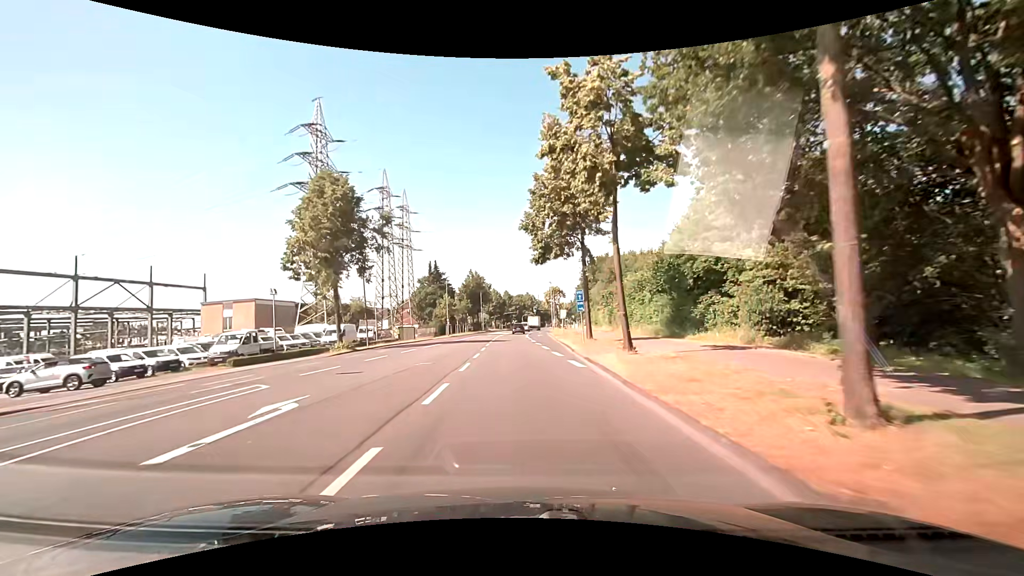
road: secondary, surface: asphalt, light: Day
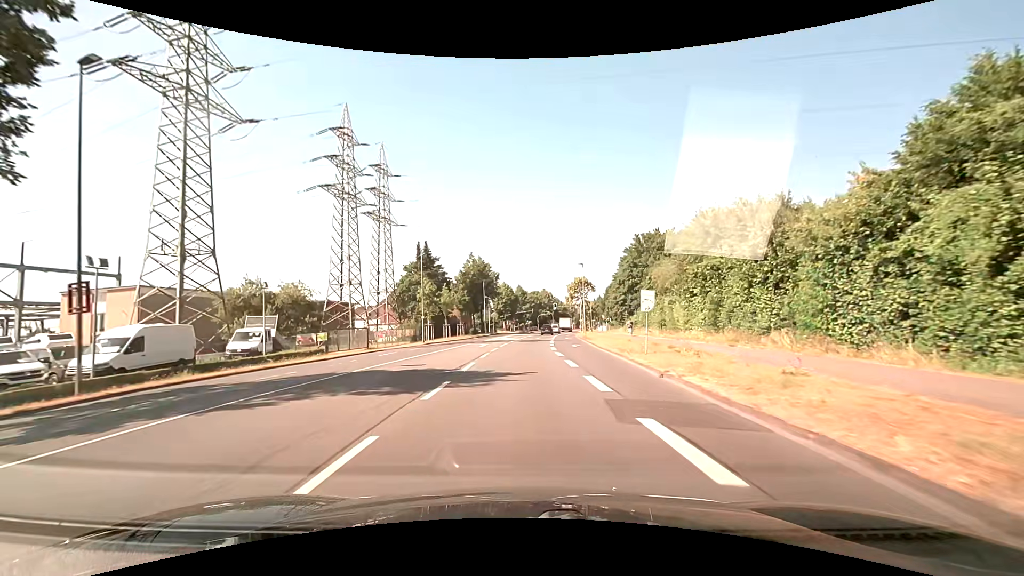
(-0.6, +30.4) m; -2°
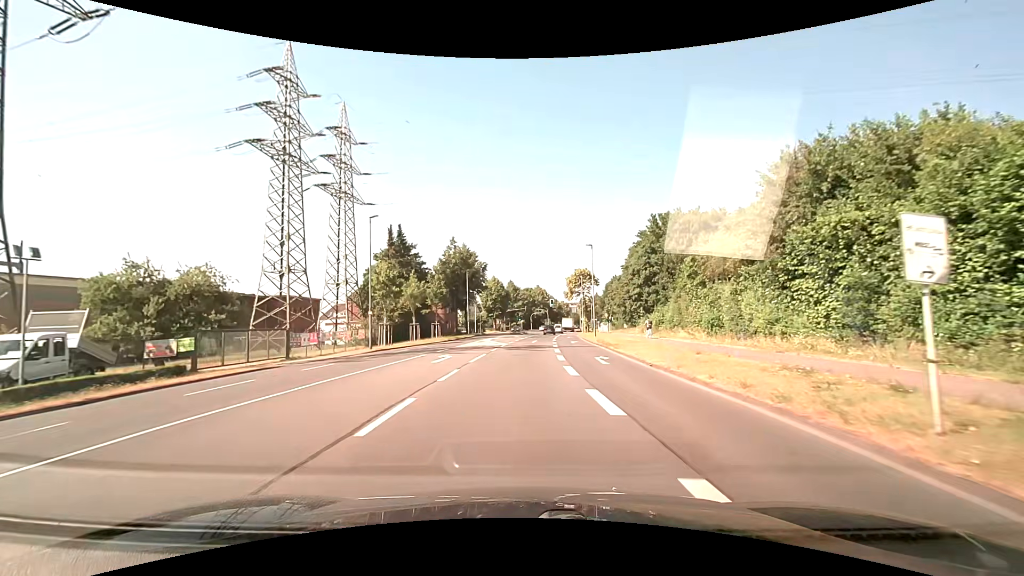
(+0.2, +15.2) m; +1°
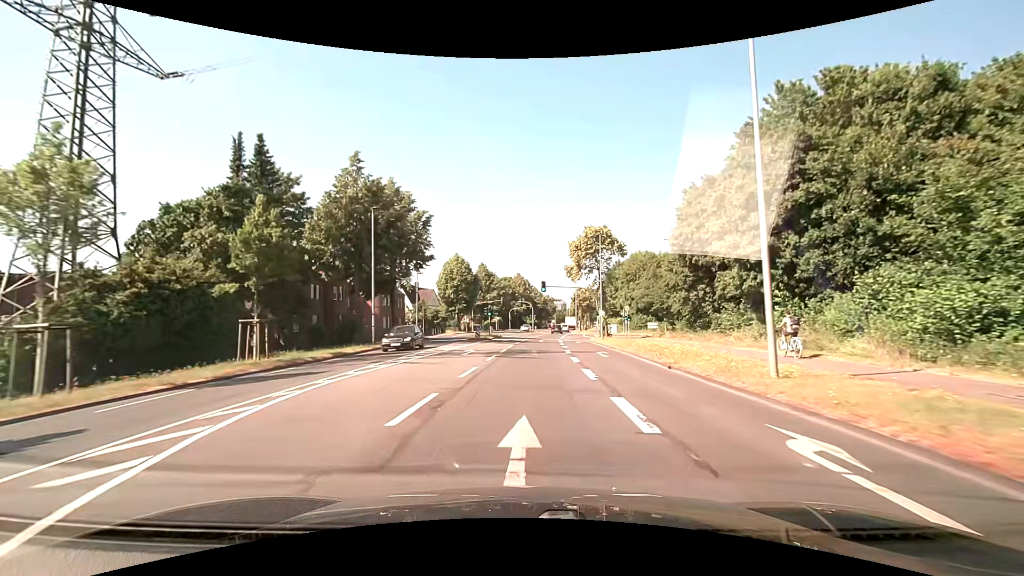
(+0.6, +38.1) m; +2°
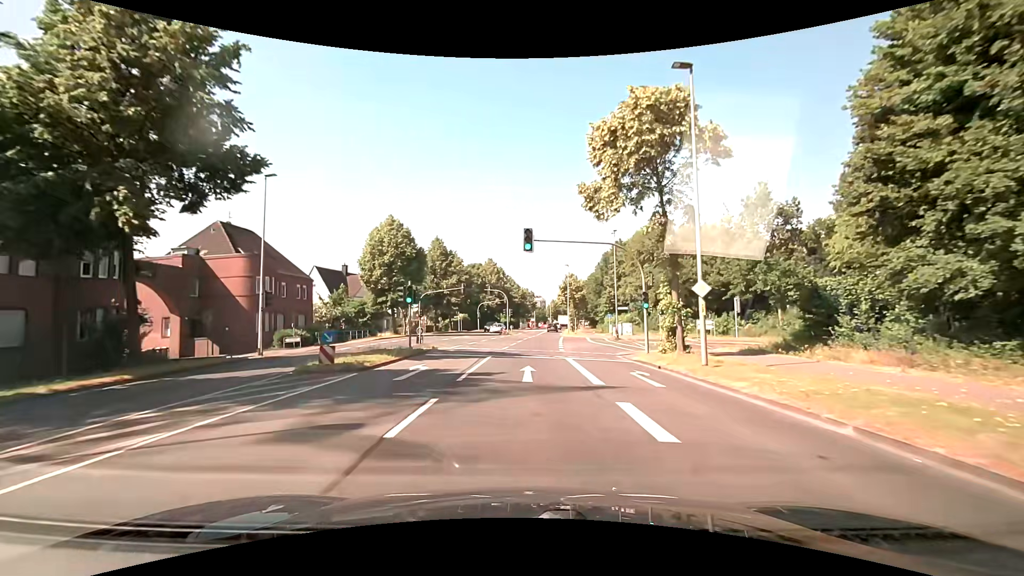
(+0.7, +30.5) m; +3°
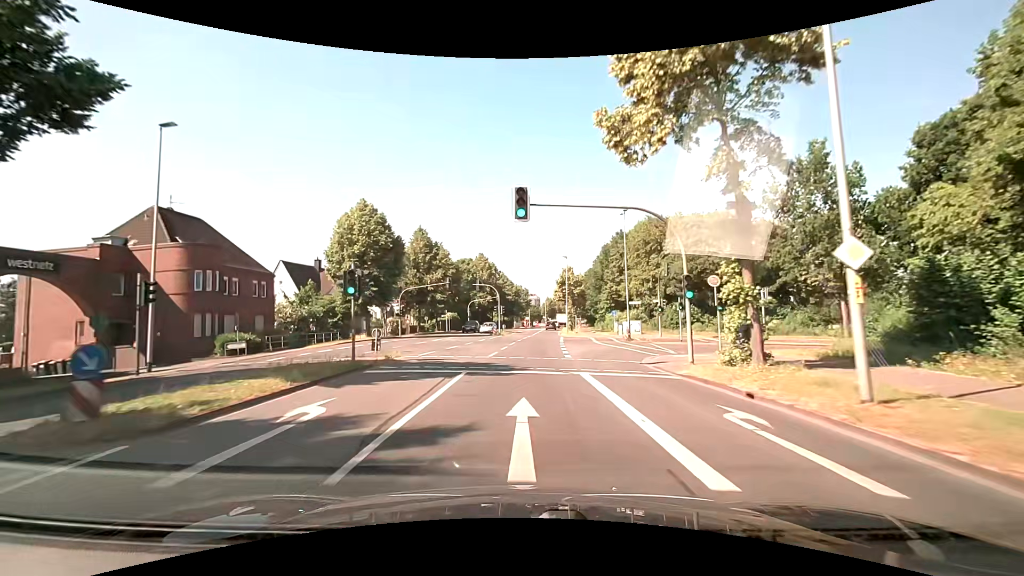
(0.0, +7.7) m; 0°
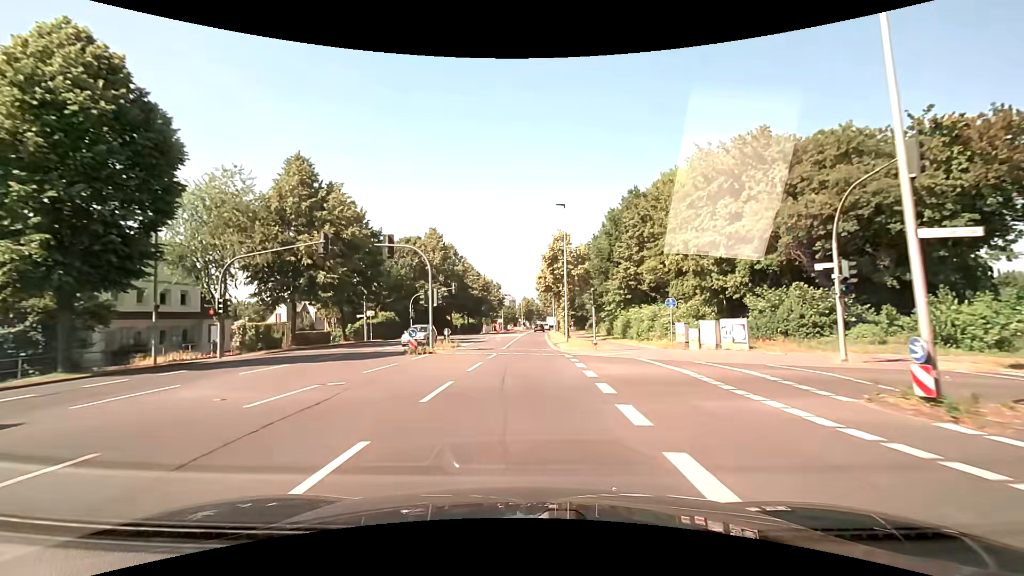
(+0.9, +30.7) m; +3°
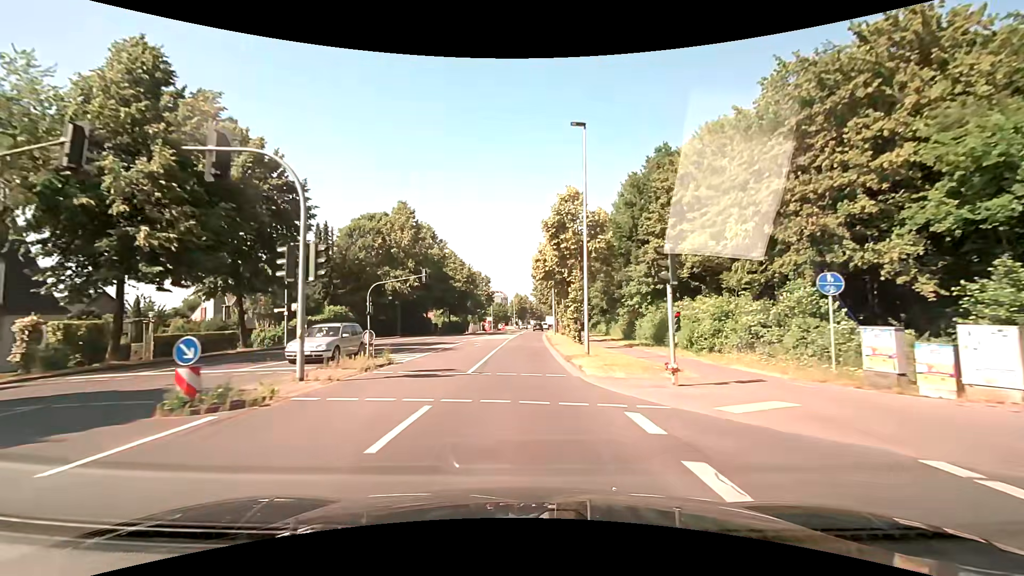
(+0.1, +15.2) m; +1°
(0, +10) (0, +20) (0, +30) (0, +40) (+1, +50) (+1, +60) (+1, +70) (+2, +80) (+2, +90) (+3, +100) m
